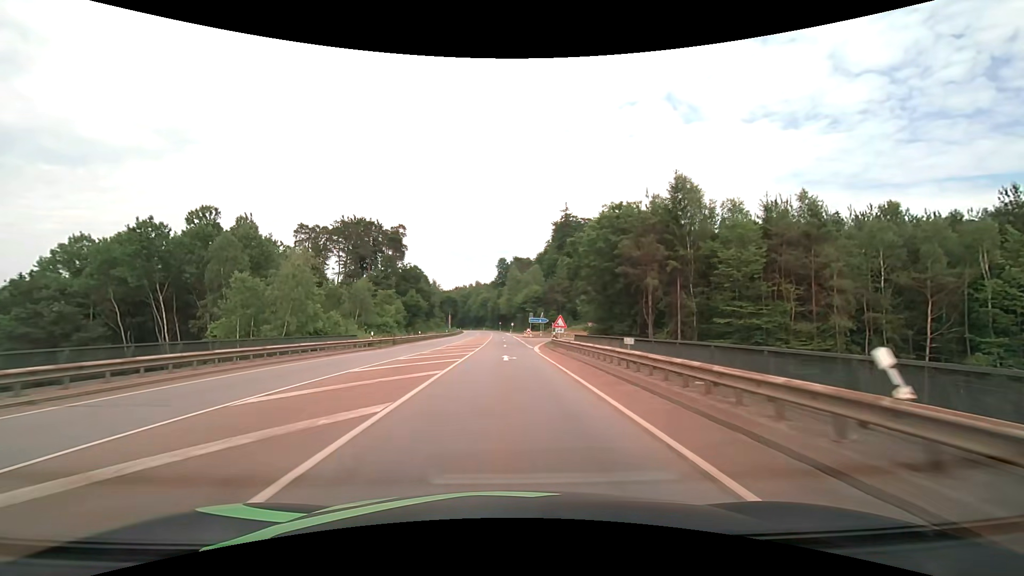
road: secondary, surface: asphalt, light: Day
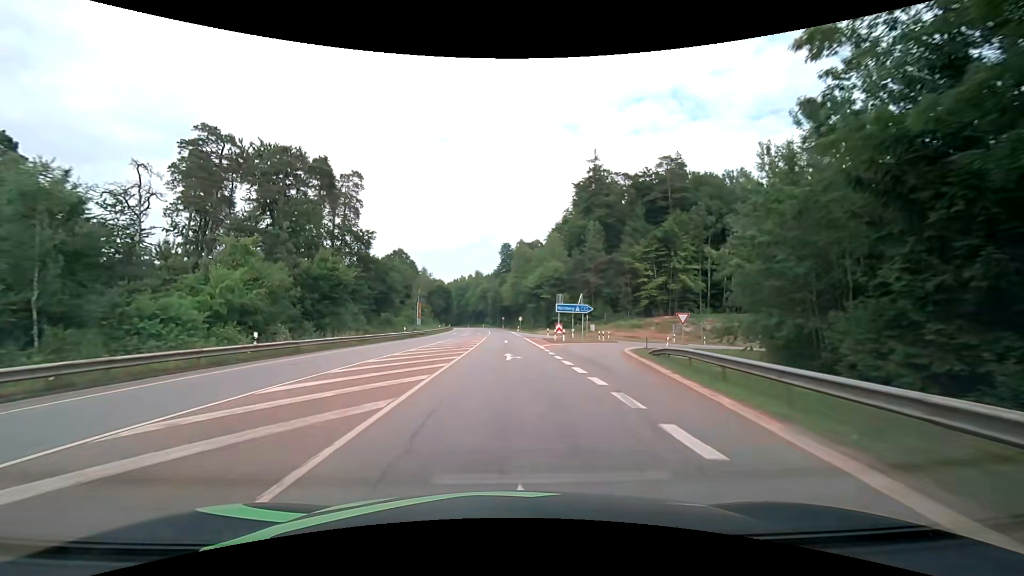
(-0.2, +43.7) m; -1°
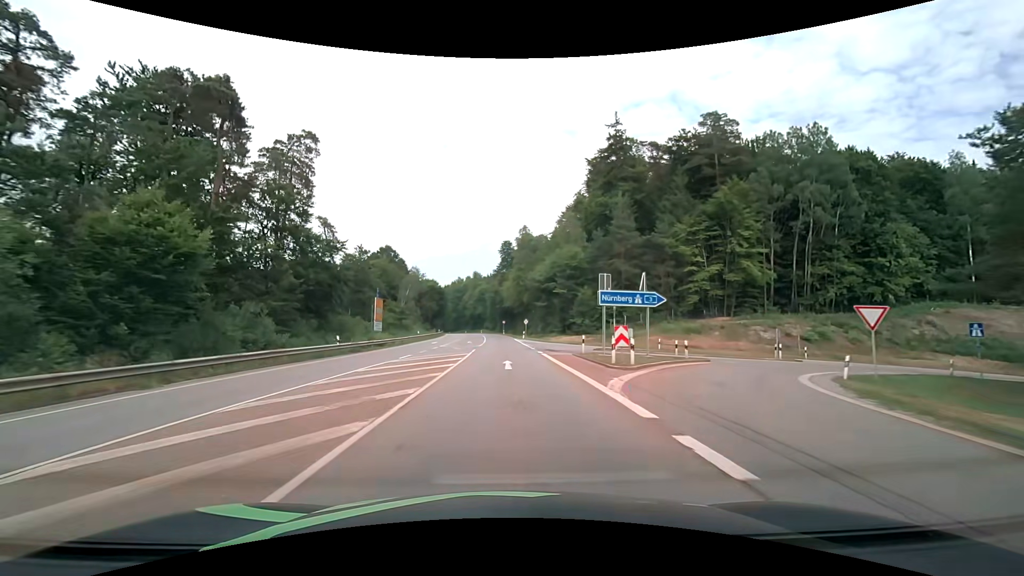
(0.0, +21.8) m; 0°
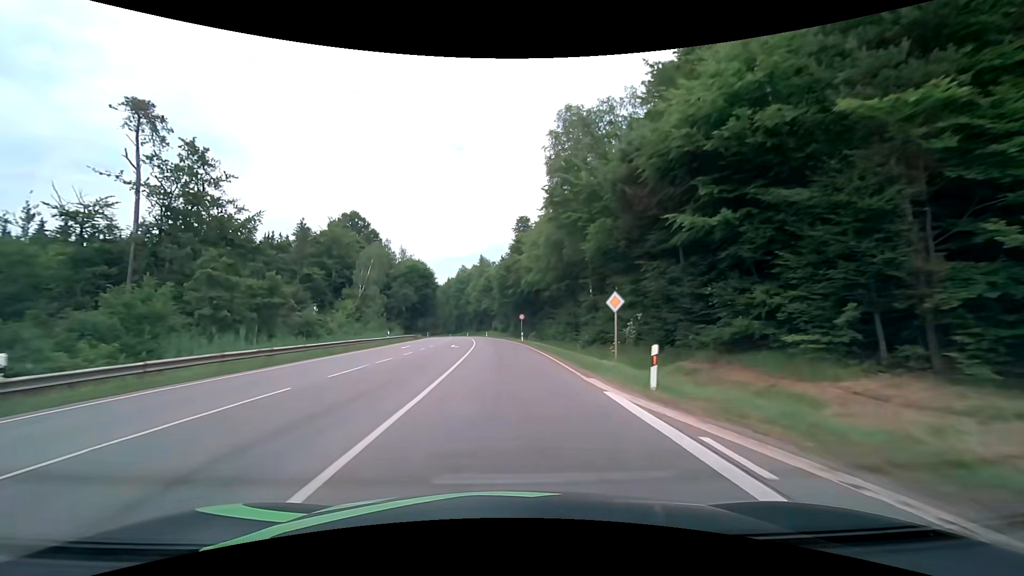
(-0.7, +54.5) m; -1°
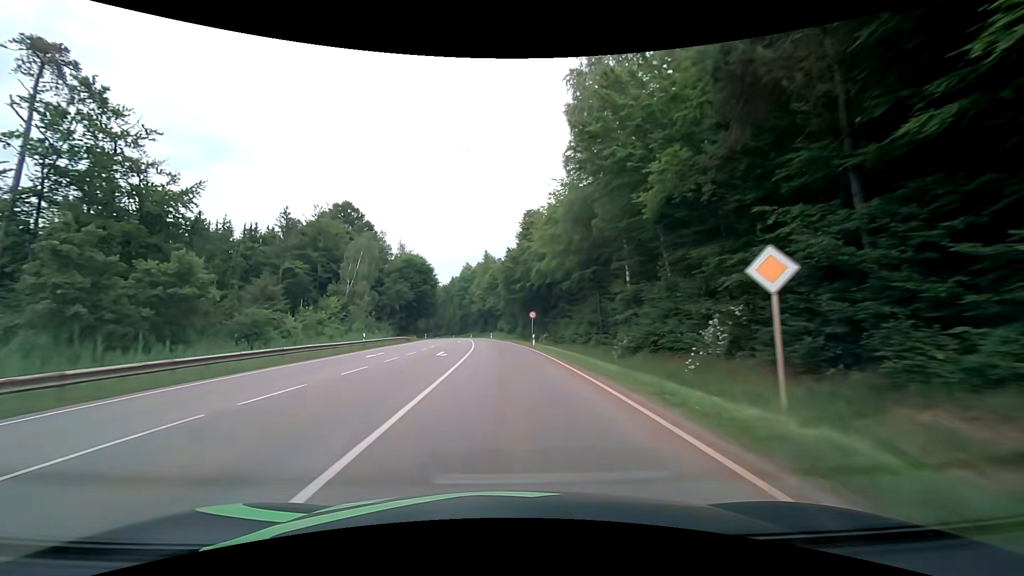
(-0.1, +10.9) m; -1°
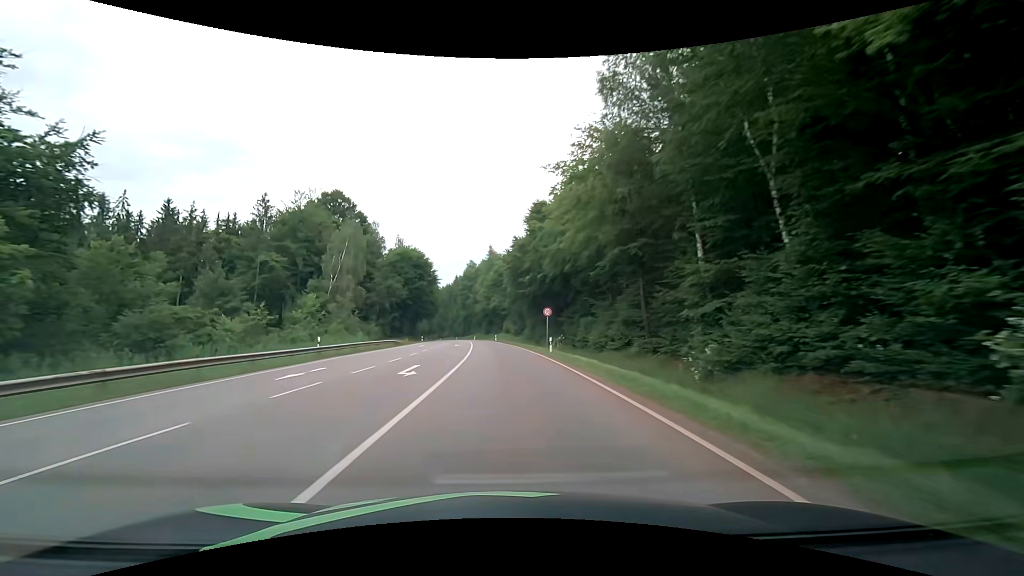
(-0.1, +10.9) m; -1°
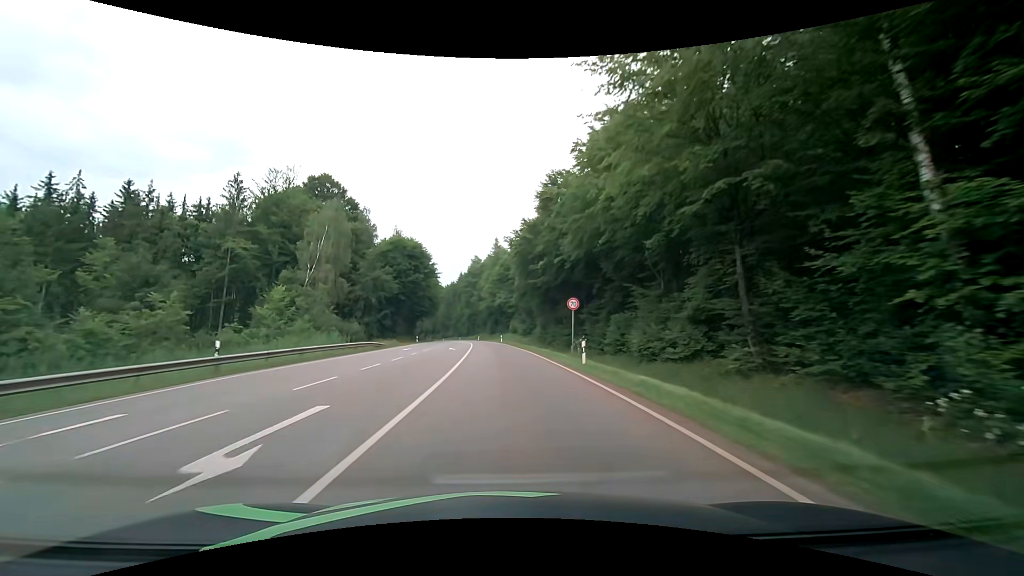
(-0.1, +10.9) m; -1°
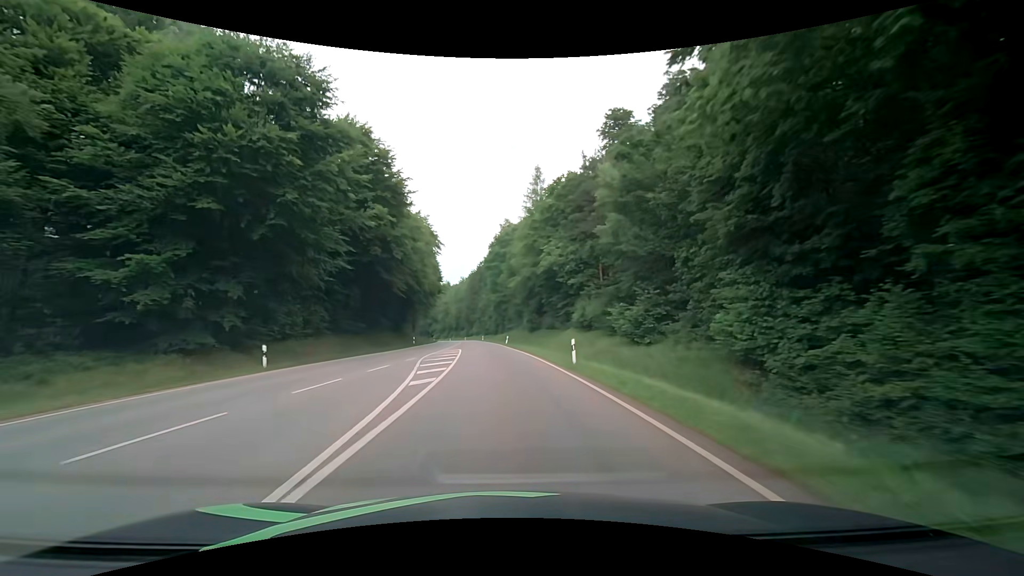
(-1.9, +54.6) m; -4°
(0, +10) (0, +20) (-1, +30) (-1, +40) (-2, +50) (-3, +60) (-4, +70) (-5, +80) (-6, +90) (-8, +100) m
